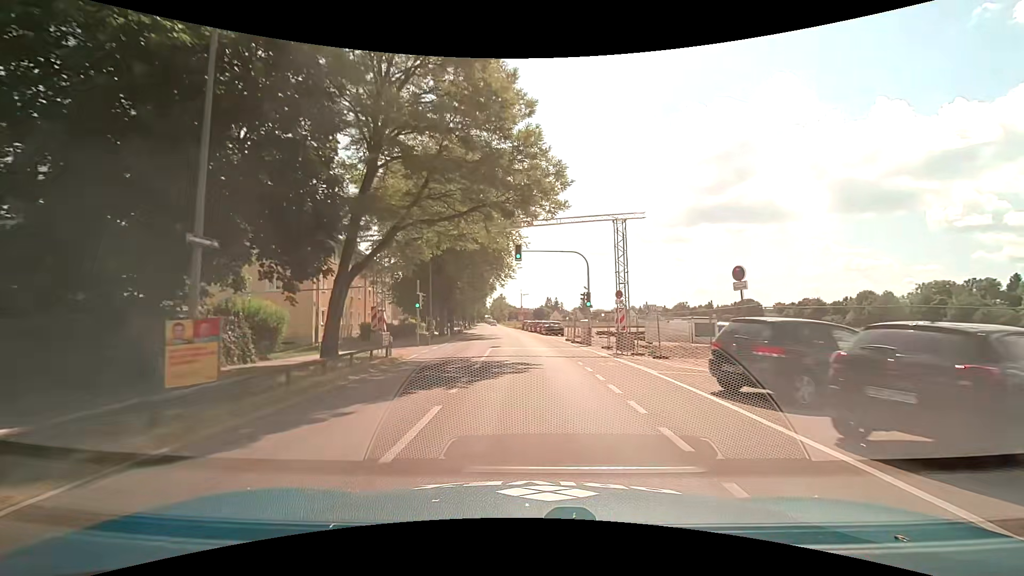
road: tertiary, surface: asphalt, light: Day
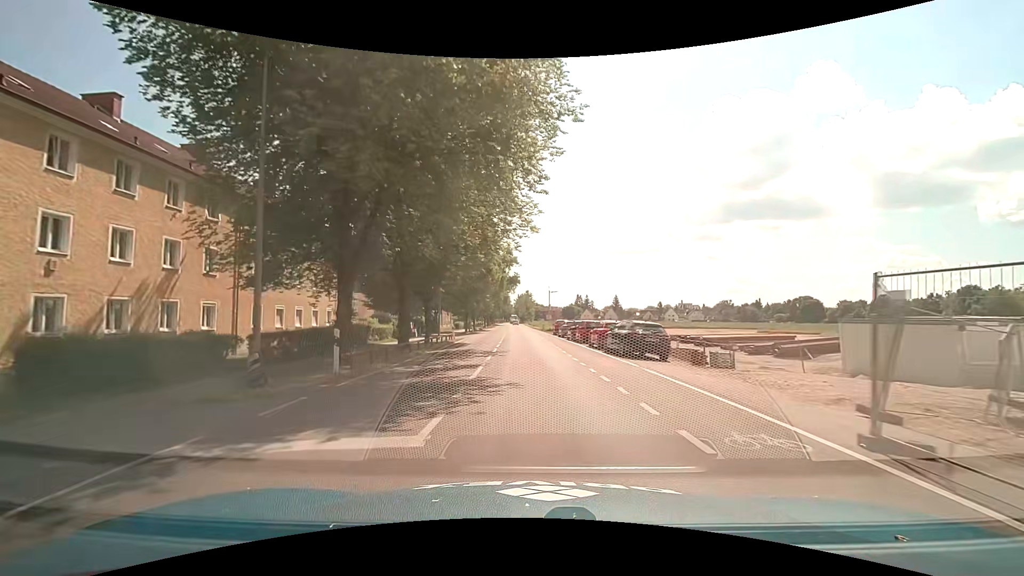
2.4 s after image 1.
(-0.7, +29.3) m; -3°
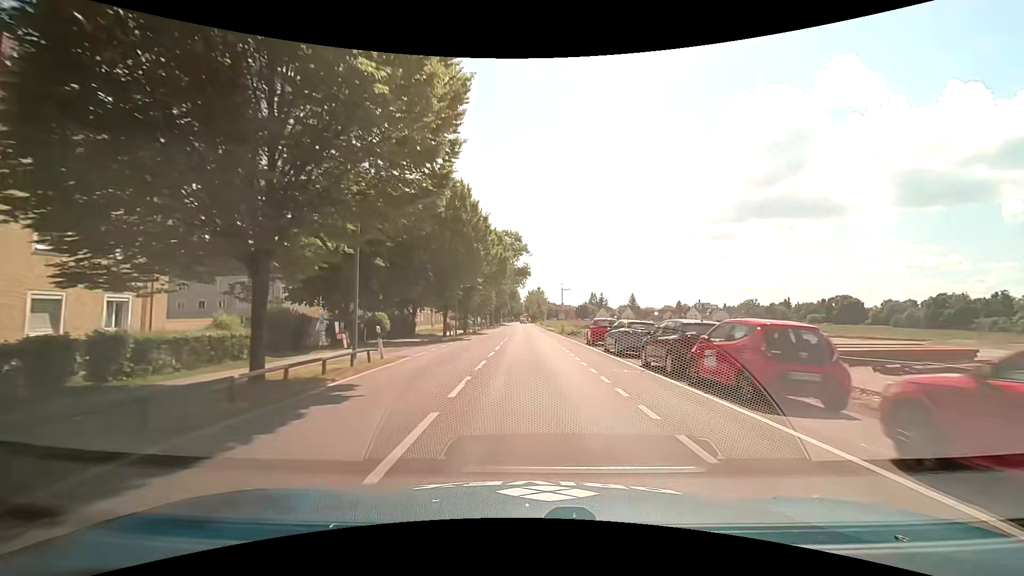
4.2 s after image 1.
(-0.1, +22.4) m; -1°
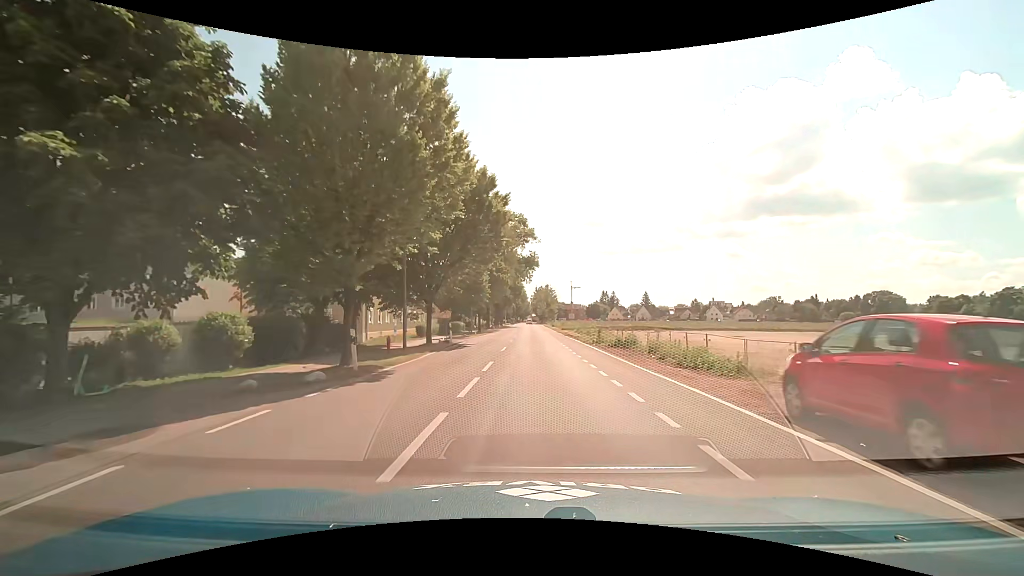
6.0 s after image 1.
(-0.3, +22.6) m; -1°
